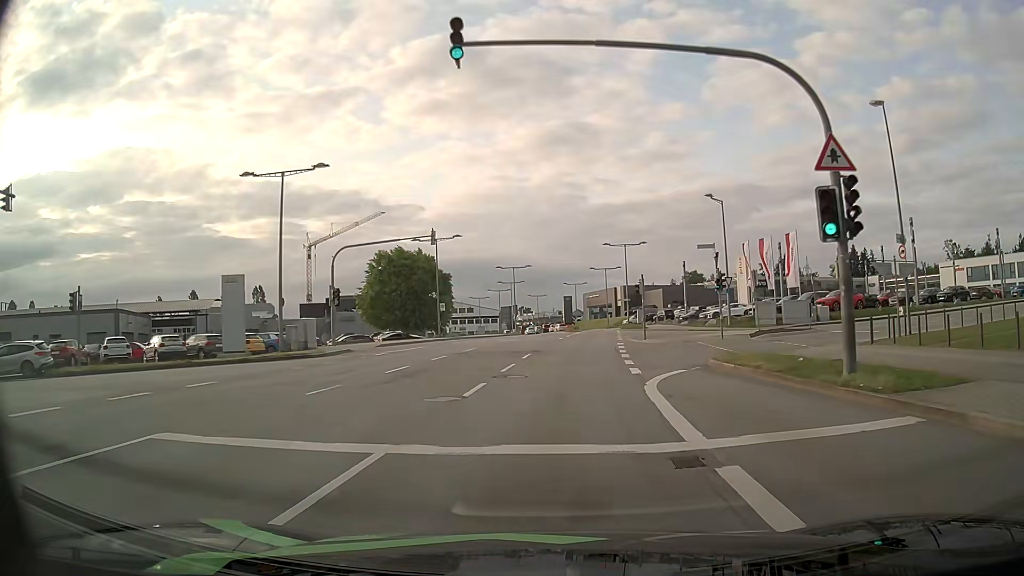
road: secondary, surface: asphalt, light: Day
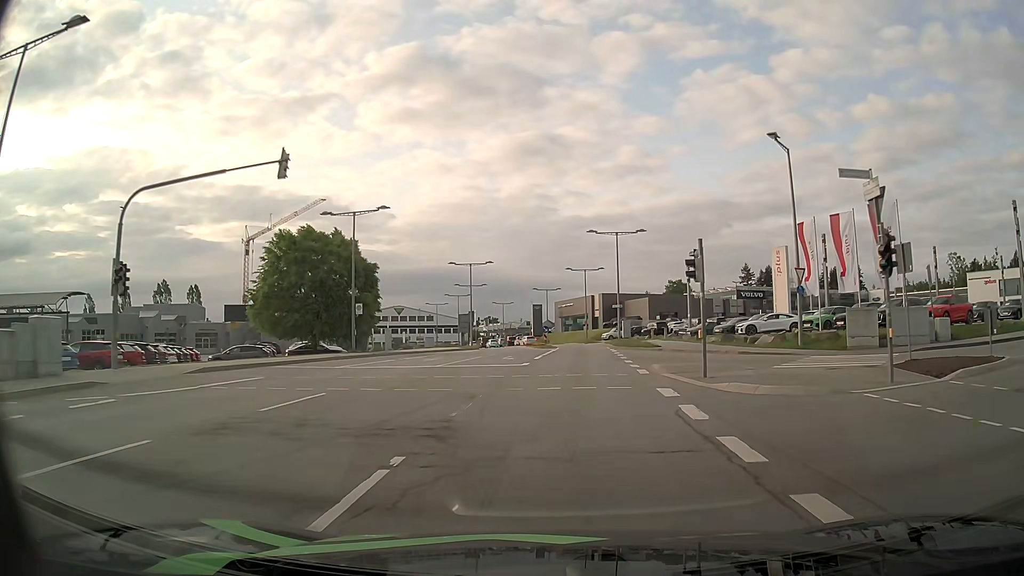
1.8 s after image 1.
(+0.4, +19.0) m; +2°
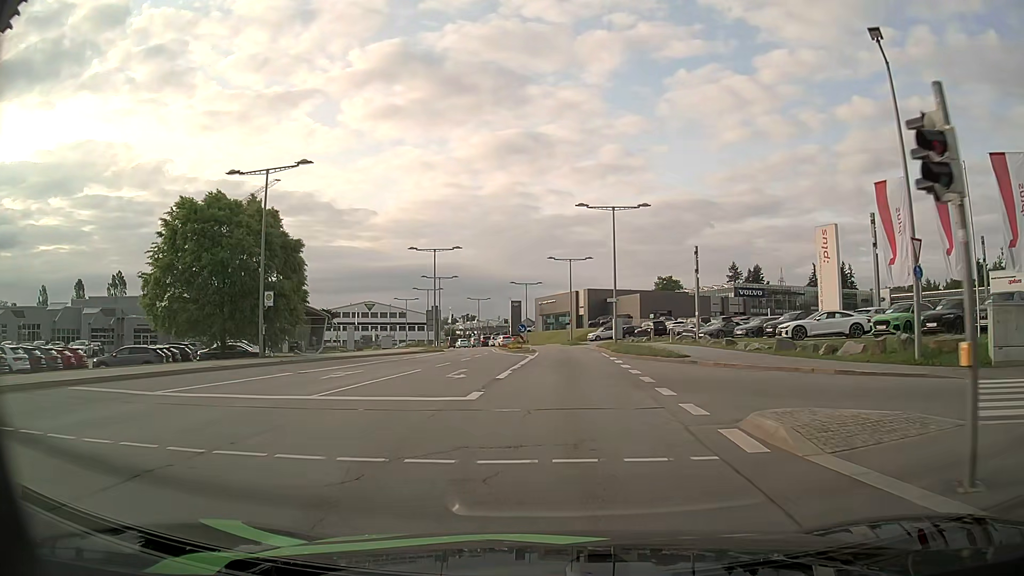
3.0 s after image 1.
(+0.3, +11.6) m; +2°
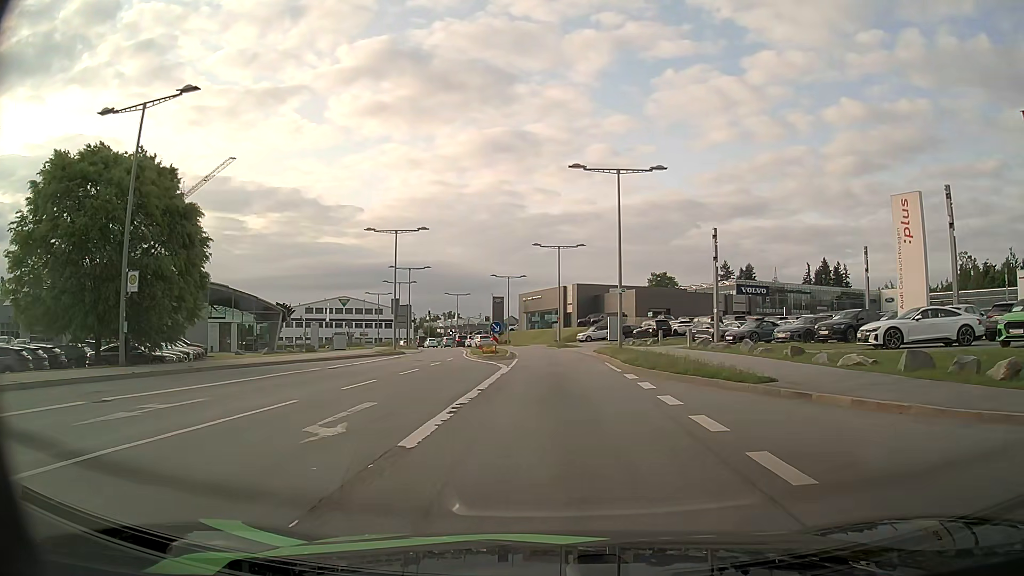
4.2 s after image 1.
(+0.1, +10.5) m; +1°
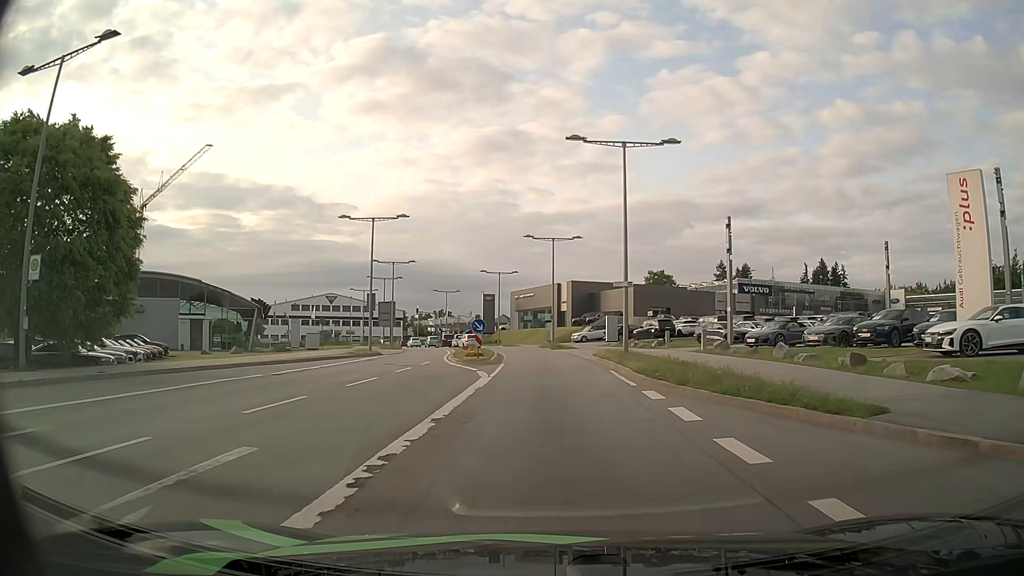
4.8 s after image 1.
(0.0, +5.1) m; 0°
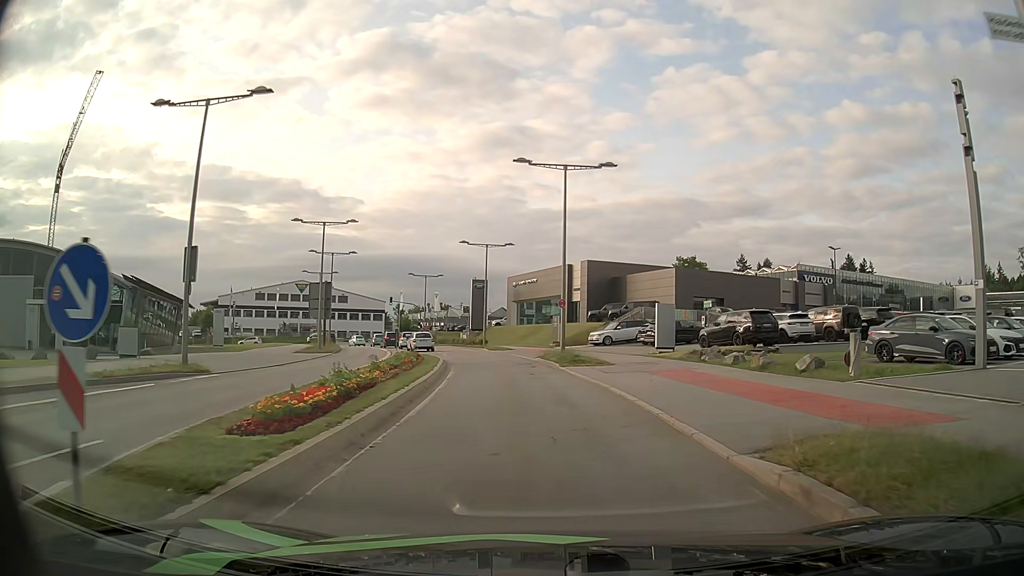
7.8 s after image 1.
(+0.2, +24.5) m; 0°
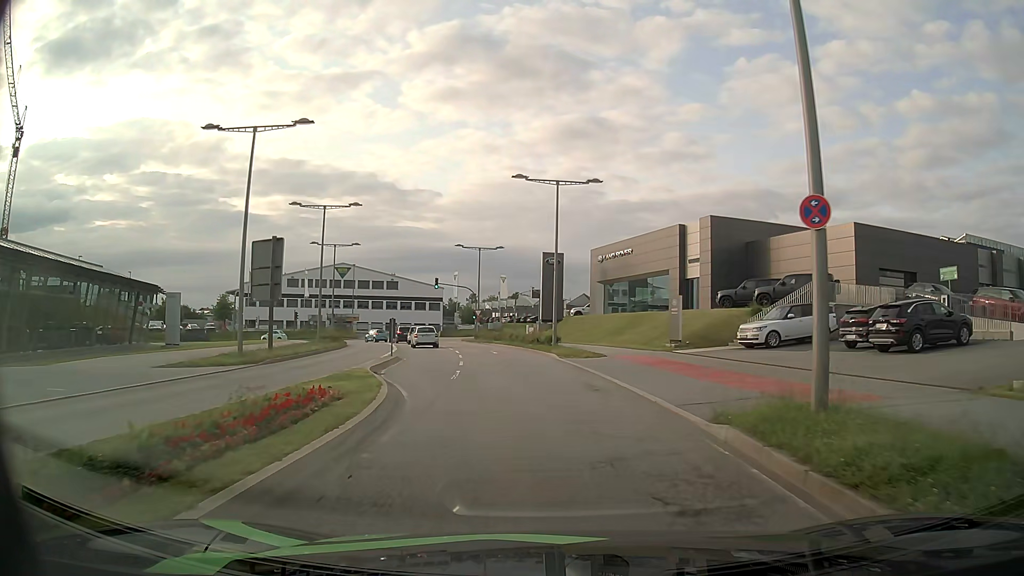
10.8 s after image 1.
(-1.3, +23.2) m; -7°
